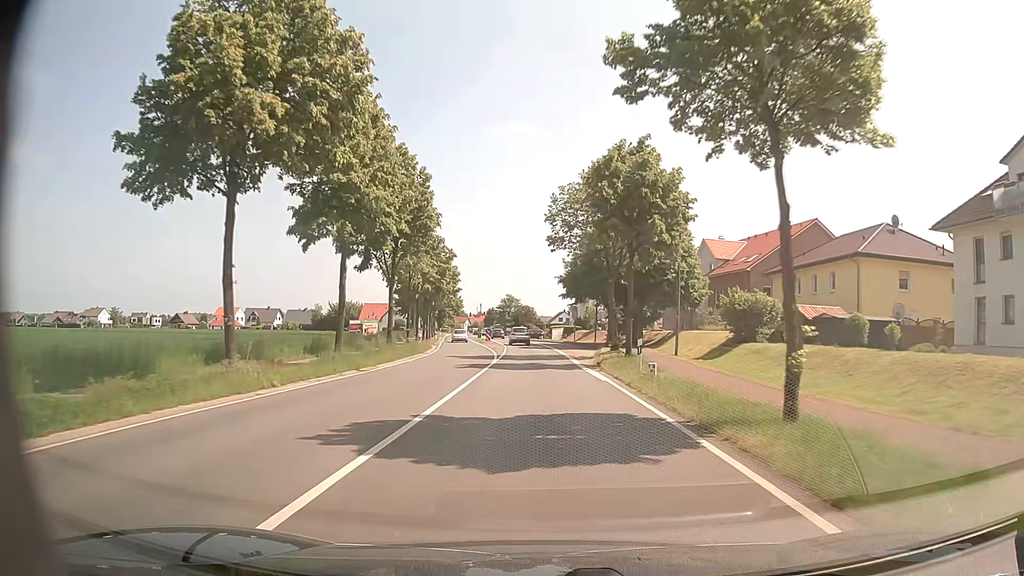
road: primary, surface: asphalt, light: Day
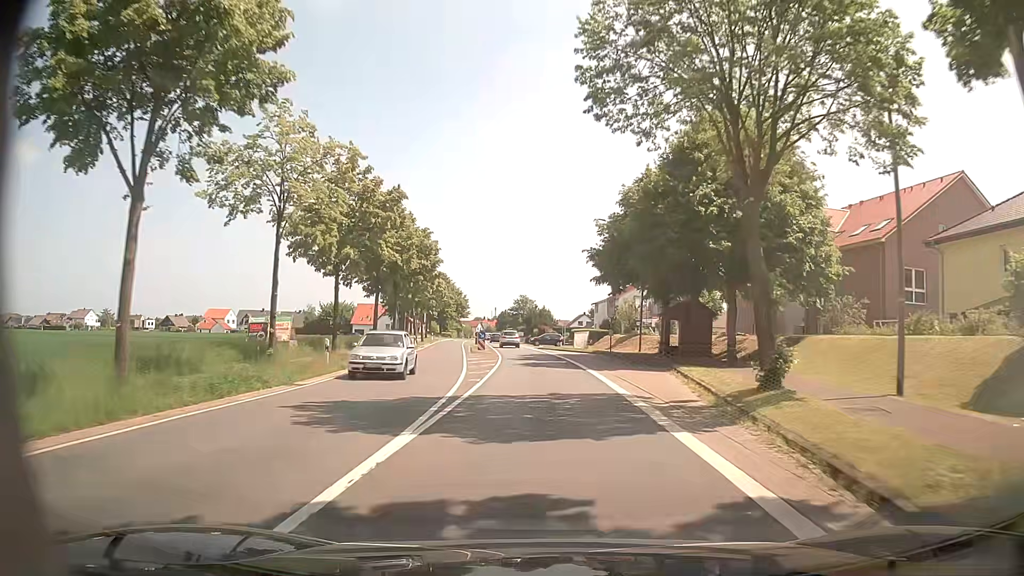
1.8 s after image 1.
(-0.3, +23.7) m; -2°
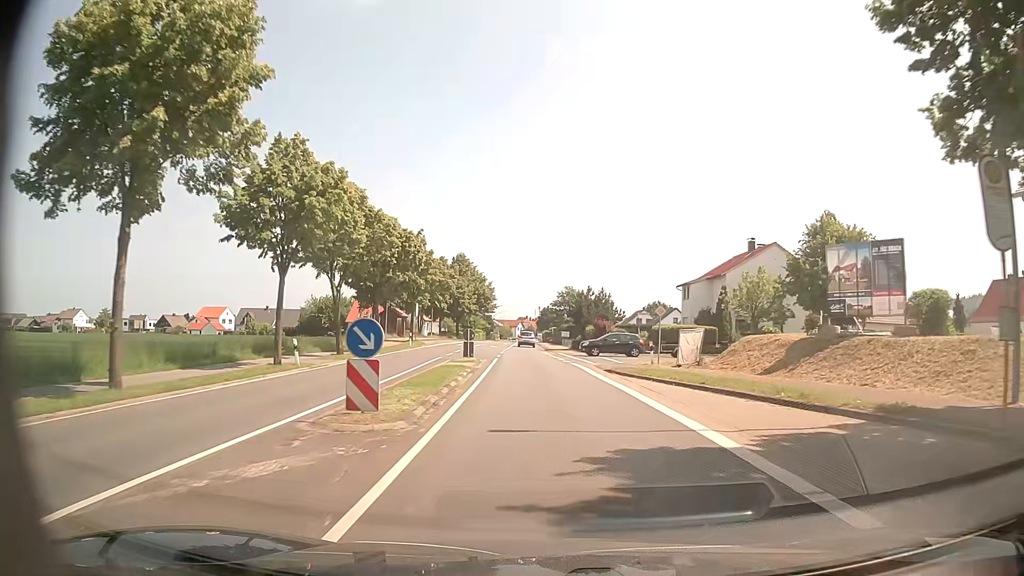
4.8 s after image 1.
(-0.9, +38.9) m; -4°
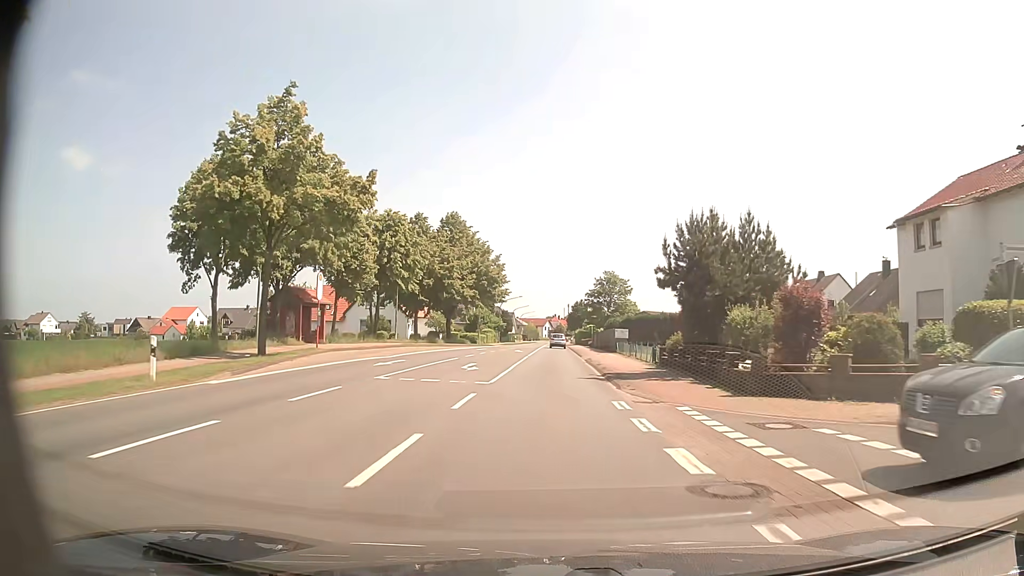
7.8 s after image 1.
(-0.7, +38.9) m; -2°
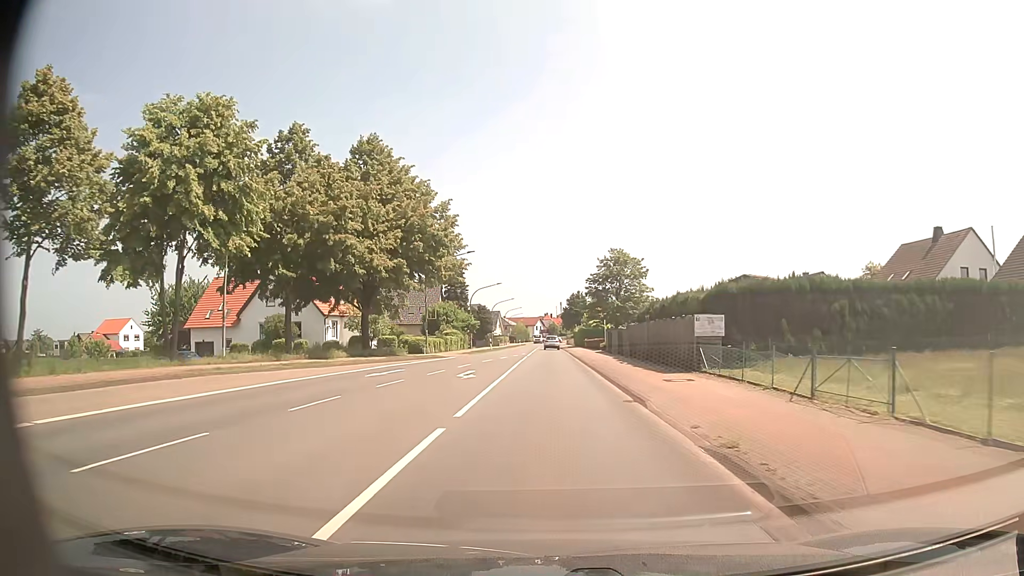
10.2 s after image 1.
(+0.2, +31.1) m; +1°
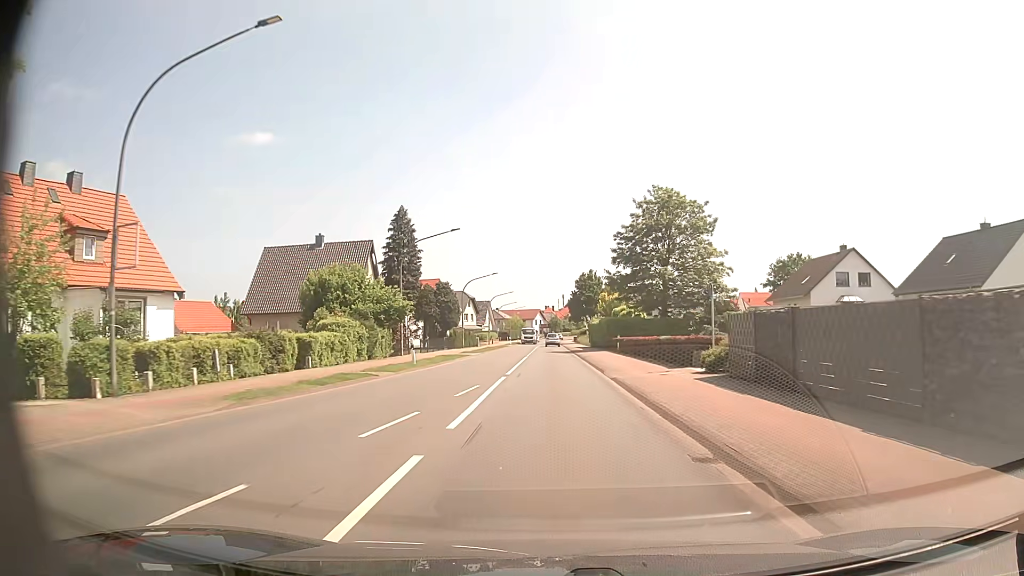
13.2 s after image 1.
(-0.1, +38.9) m; 0°
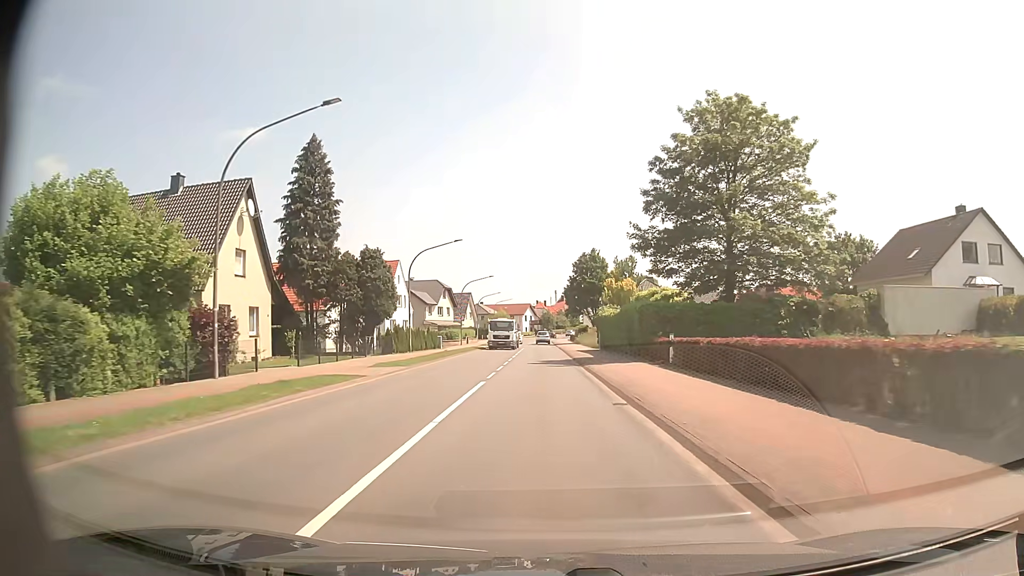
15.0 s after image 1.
(+0.3, +23.5) m; +1°
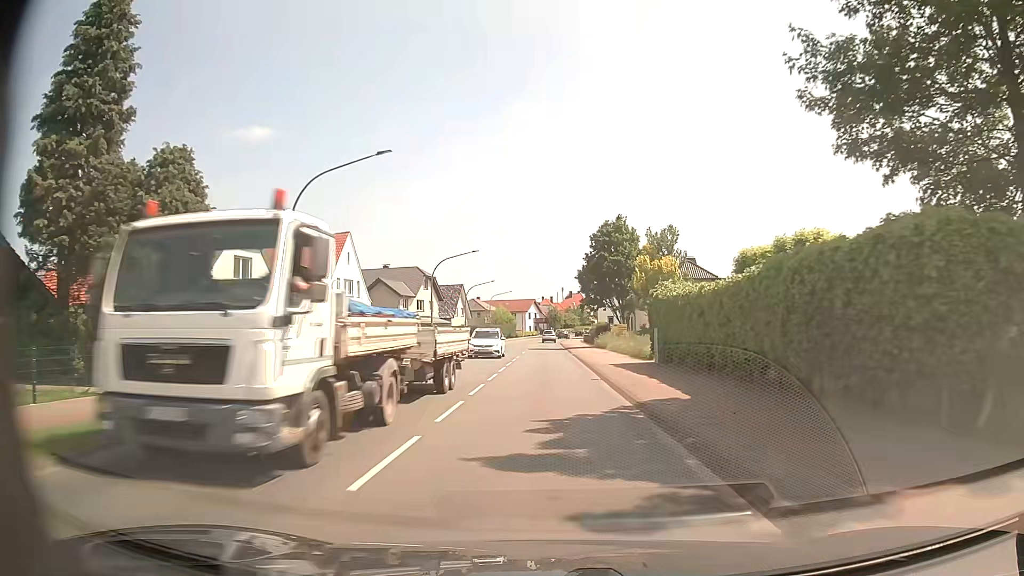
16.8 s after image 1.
(-0.1, +23.5) m; -1°
(0, +10) (0, +20) (0, +30) (0, +40) (0, +50) (0, +60) (0, +70) (0, +80) (0, +90) (+1, +100) m
